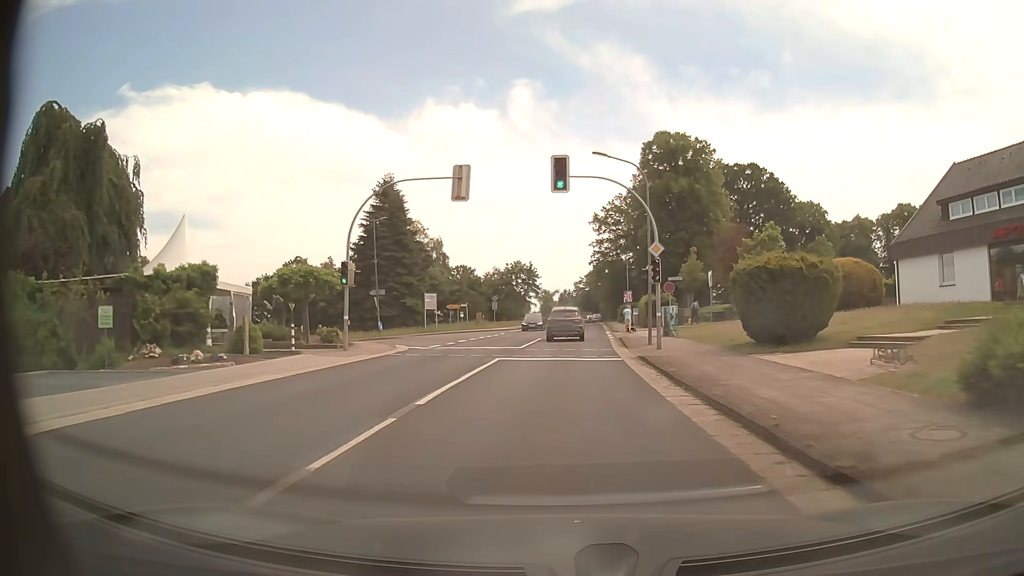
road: secondary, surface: asphalt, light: Day
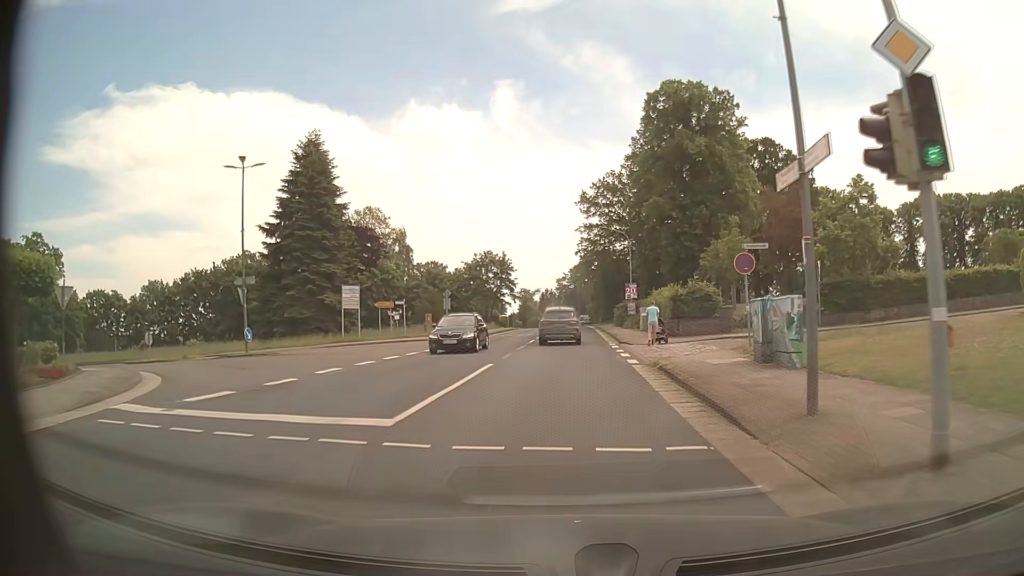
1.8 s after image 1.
(+0.4, +18.8) m; +2°
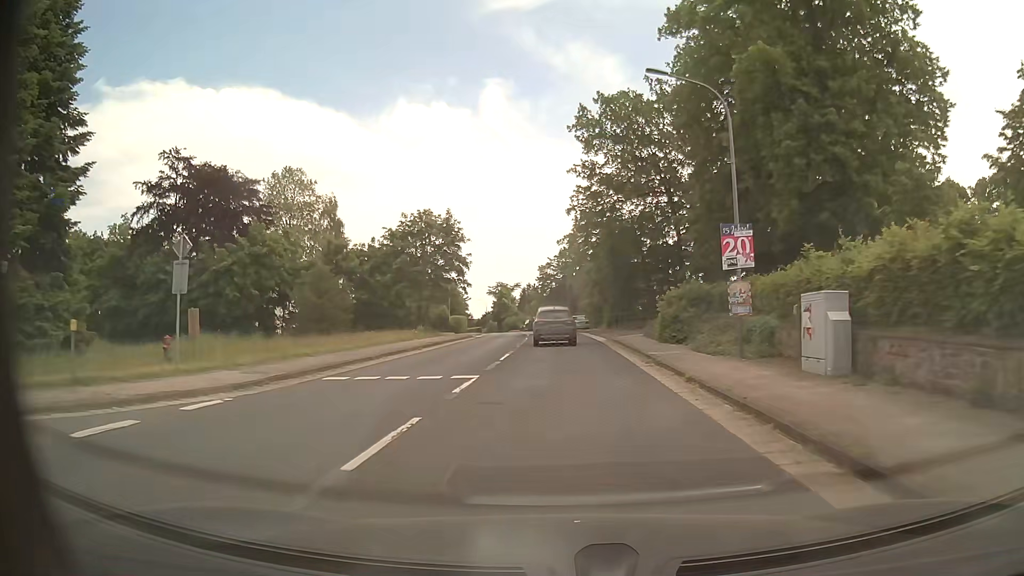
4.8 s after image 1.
(+0.4, +33.7) m; +1°
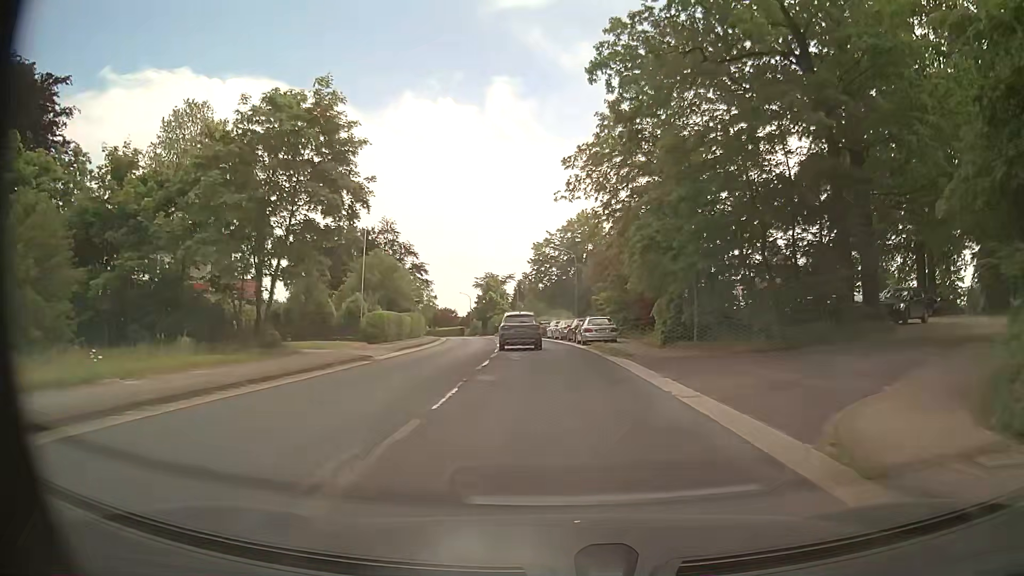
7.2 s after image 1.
(-0.1, +29.0) m; 0°
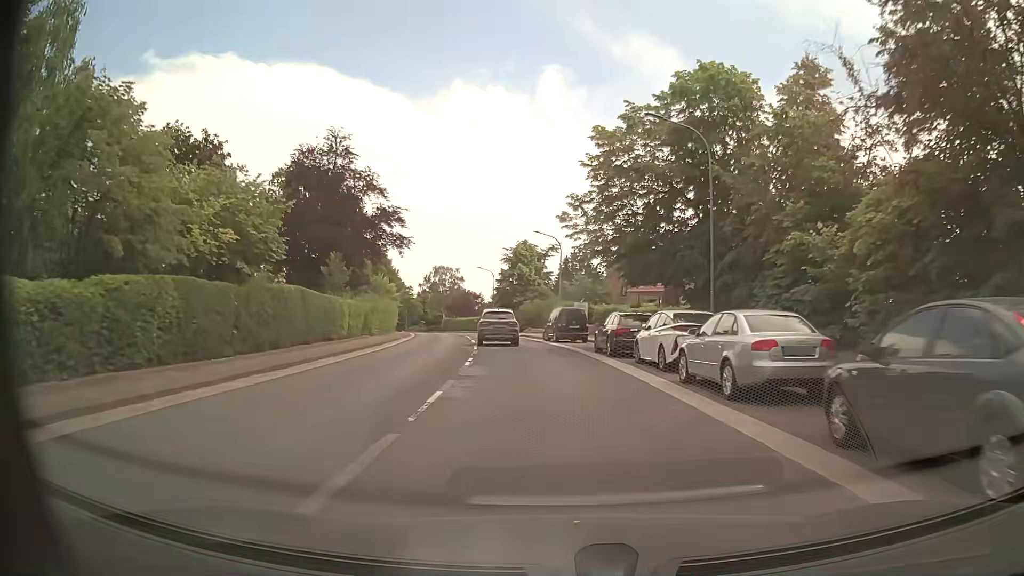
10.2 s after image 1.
(-1.6, +37.6) m; -4°
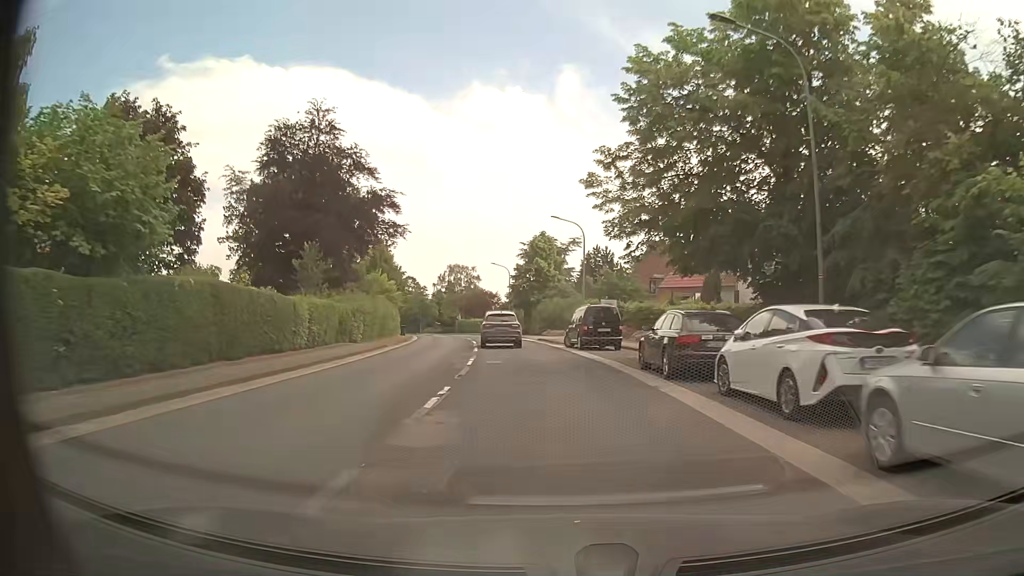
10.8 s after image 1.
(-0.1, +7.8) m; -2°
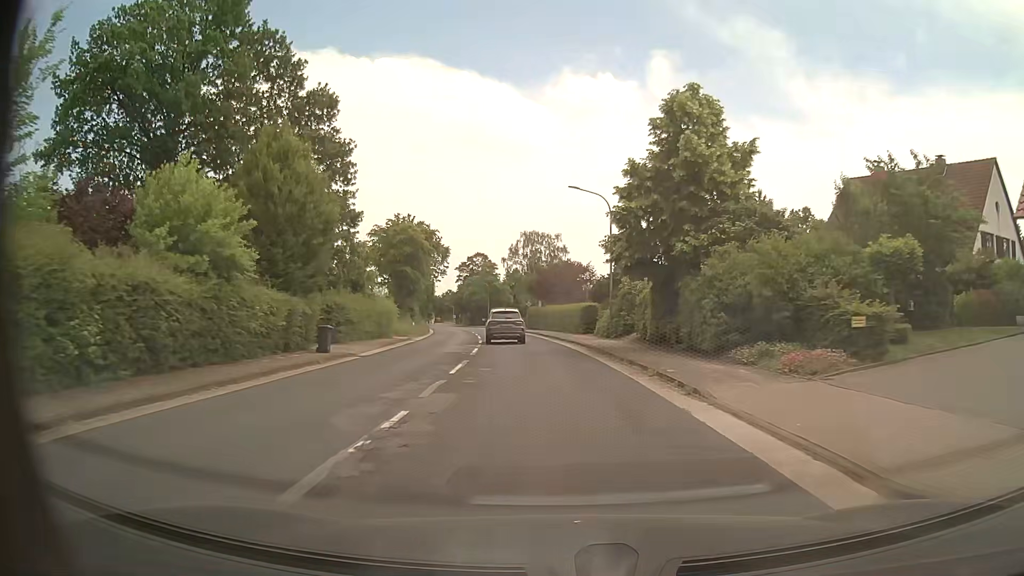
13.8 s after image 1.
(-3.0, +39.8) m; -9°
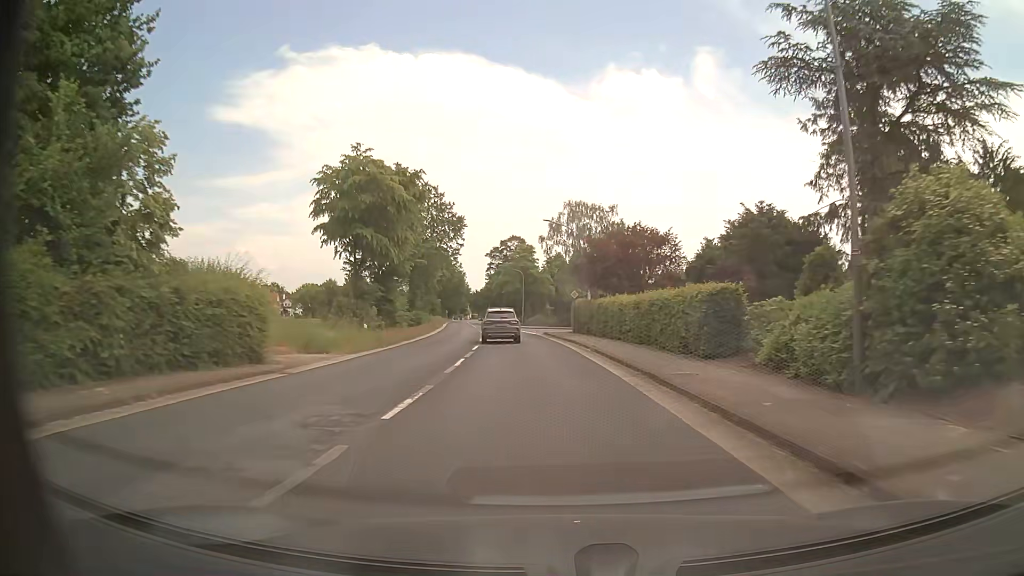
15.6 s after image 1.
(-0.9, +25.1) m; -4°
(0, +10) (-1, +20) (-1, +30) (-2, +40) (-4, +50) (-5, +60) (-6, +70) (-8, +80) (-9, +89) (-11, +99) m
